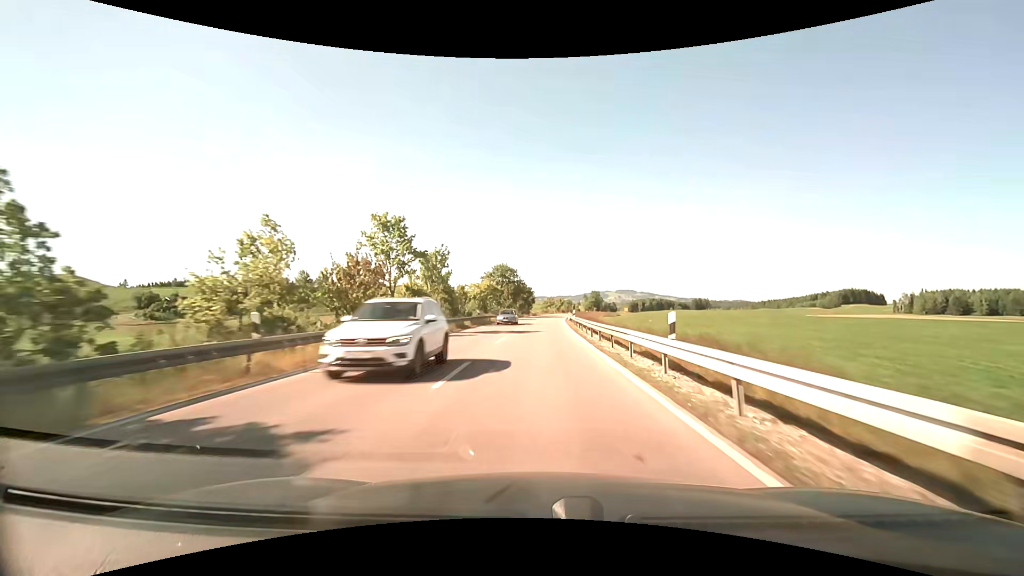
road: primary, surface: asphalt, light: Day
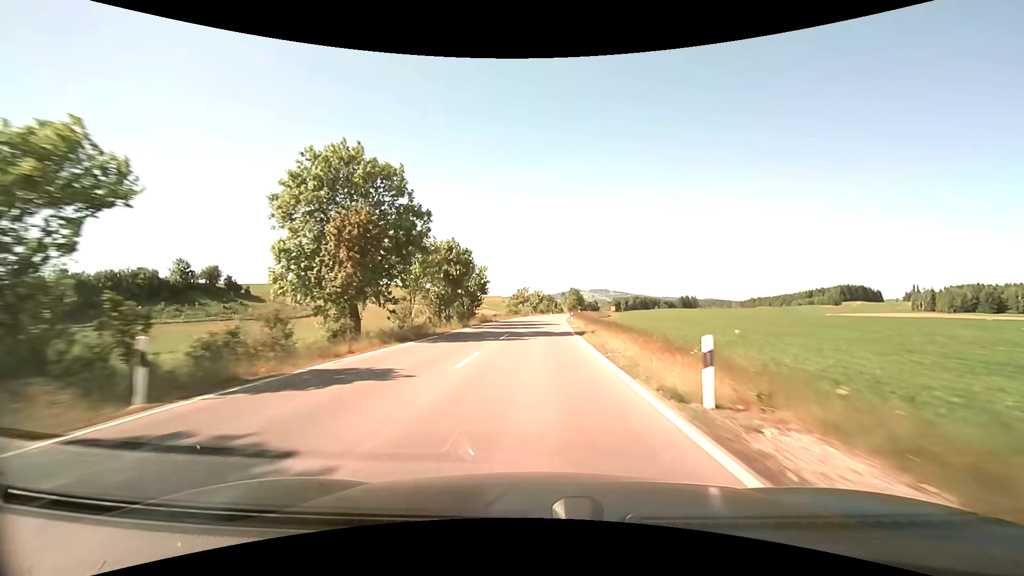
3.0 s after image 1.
(+2.1, +69.5) m; +3°
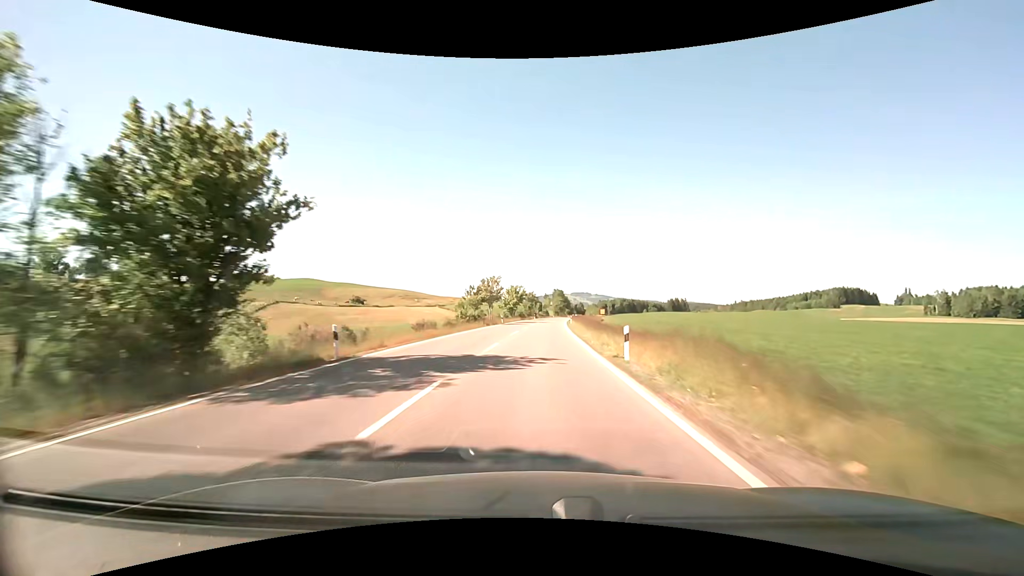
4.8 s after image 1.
(+0.6, +42.2) m; +2°
(0, +10) (0, +20) (0, +30) (+1, +40) (+1, +50) (+1, +60) (+2, +70) (+2, +80) (+3, +90) (+4, +100) m
